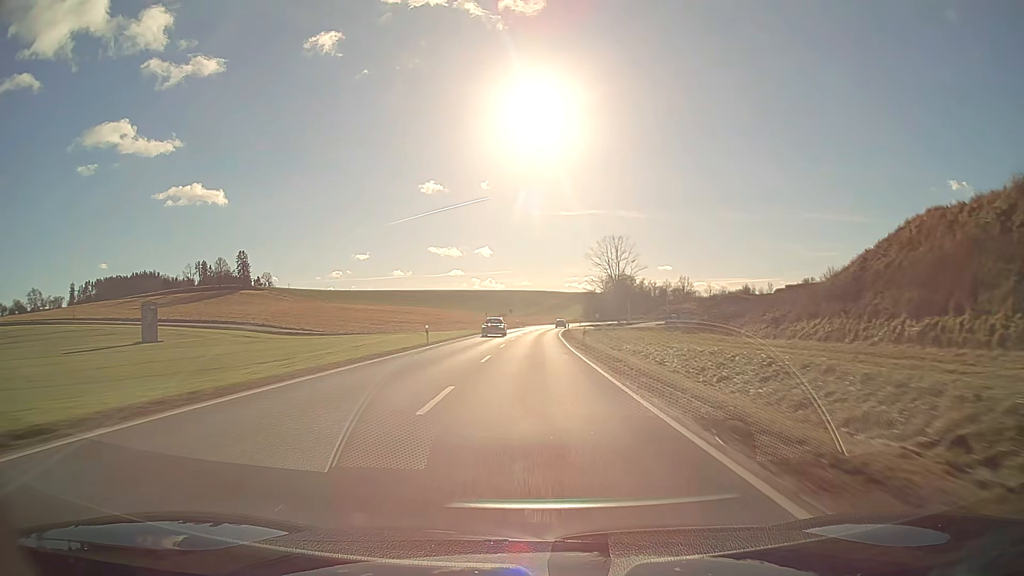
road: secondary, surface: asphalt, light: Day
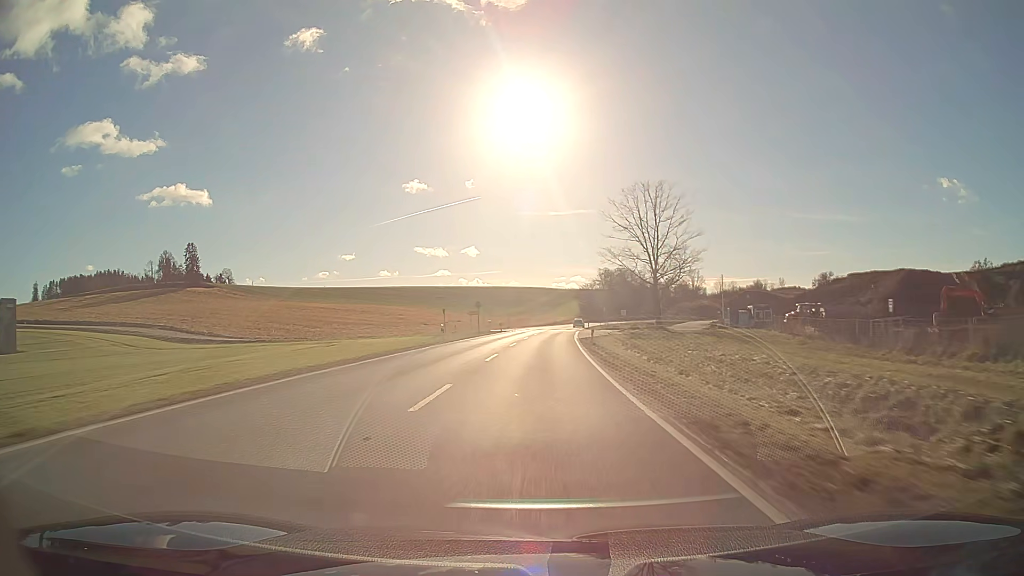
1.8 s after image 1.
(+0.4, +47.9) m; +1°
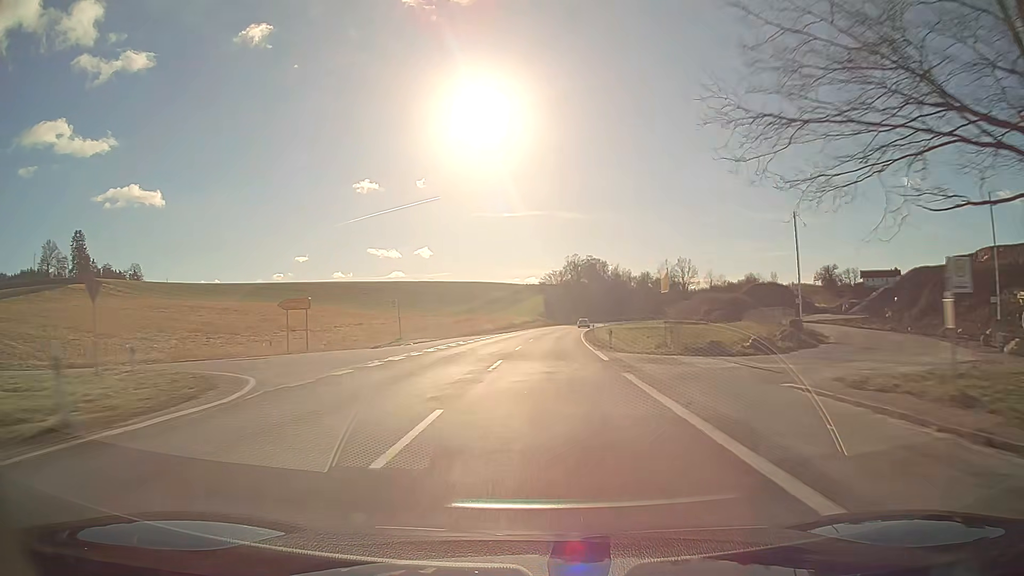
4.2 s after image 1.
(+1.8, +63.7) m; +4°
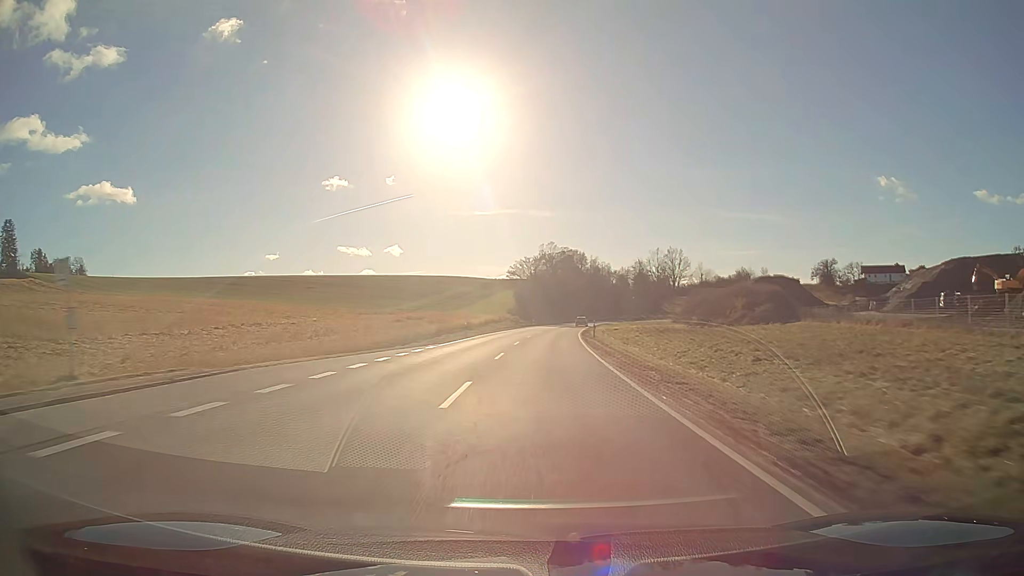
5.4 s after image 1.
(+0.7, +31.9) m; +2°
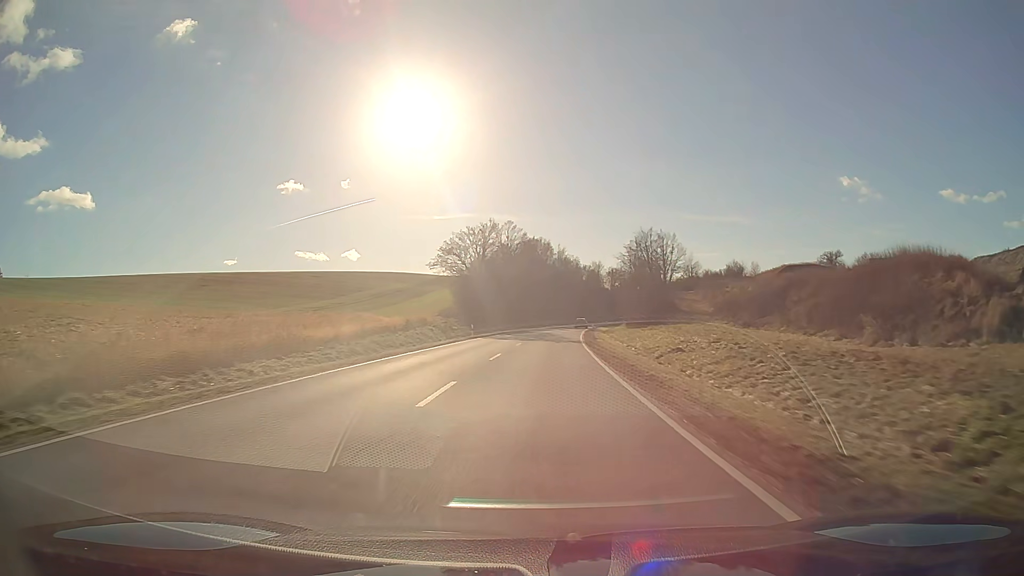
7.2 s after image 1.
(+1.5, +47.9) m; +4°
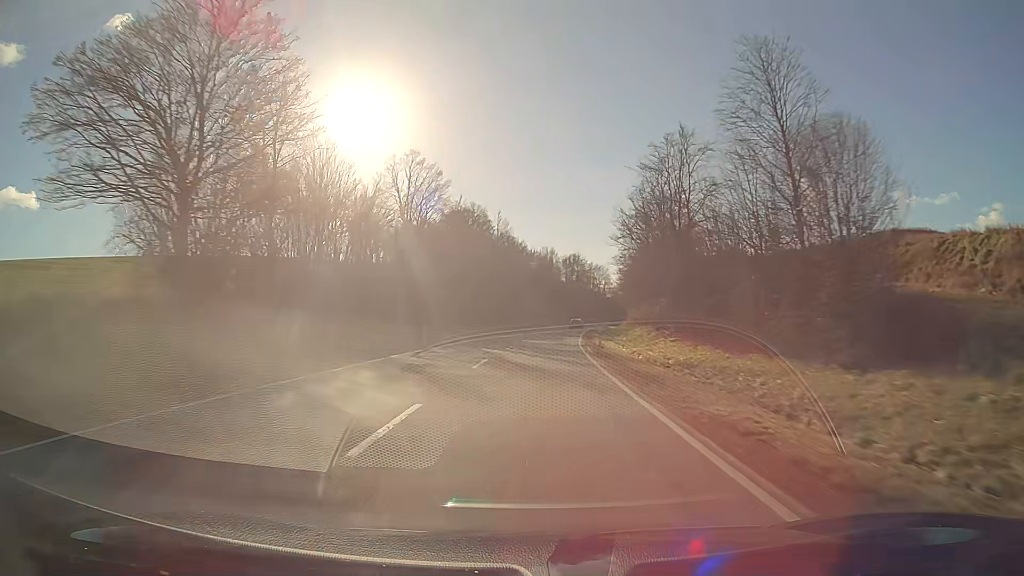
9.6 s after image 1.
(+2.7, +63.8) m; +5°
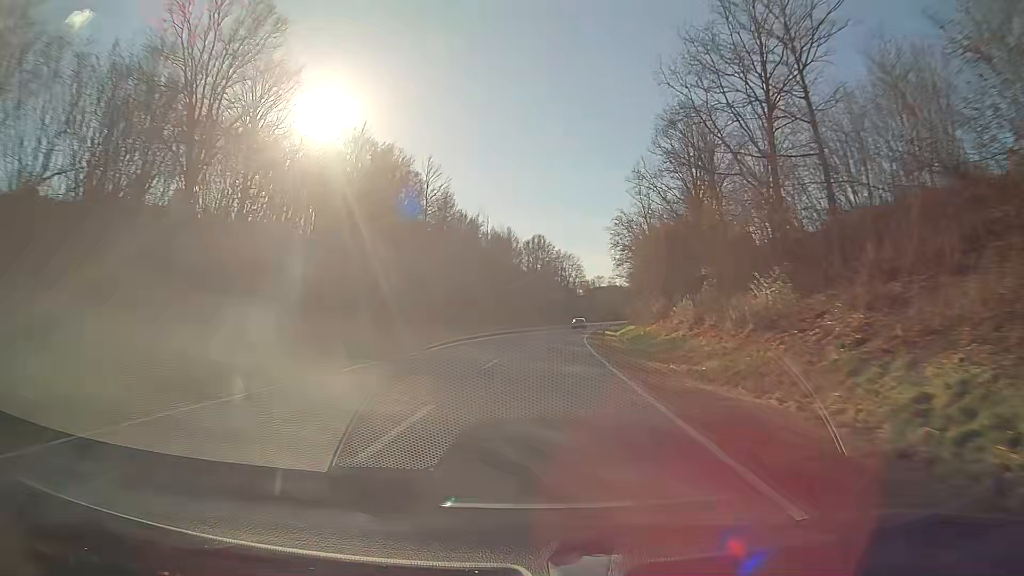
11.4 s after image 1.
(+1.5, +47.9) m; +4°
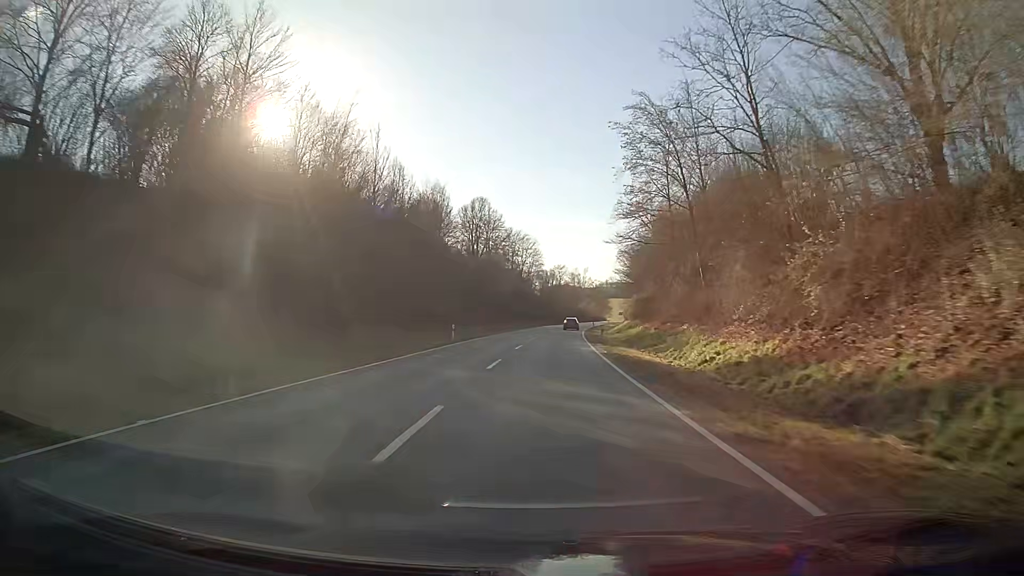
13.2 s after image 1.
(+1.7, +48.0) m; +4°
(0, +10) (0, +20) (+1, +30) (+1, +40) (+2, +50) (+2, +60) (+3, +70) (+4, +80) (+5, +90) (+7, +100) m
